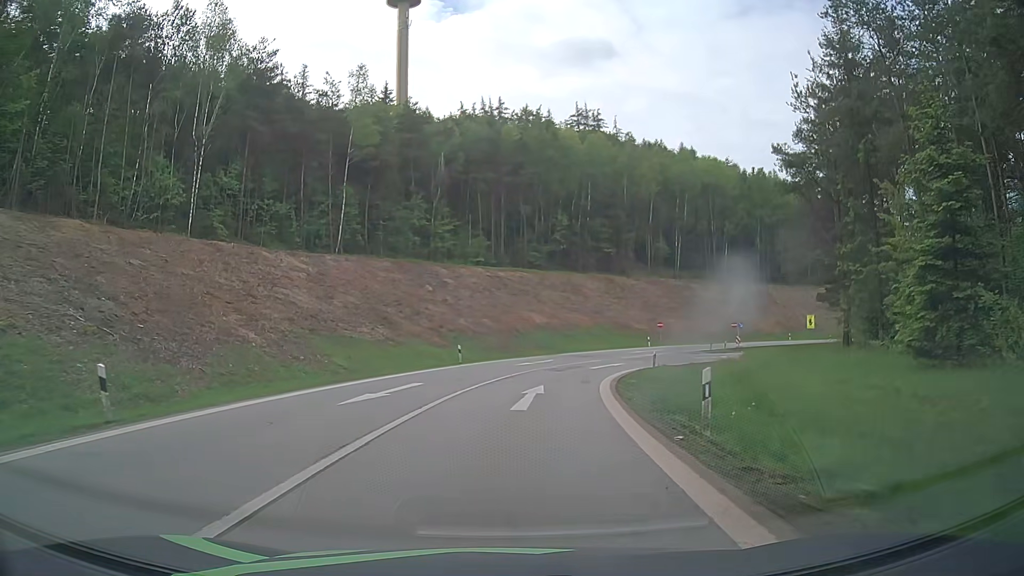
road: motorway_link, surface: asphalt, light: Day
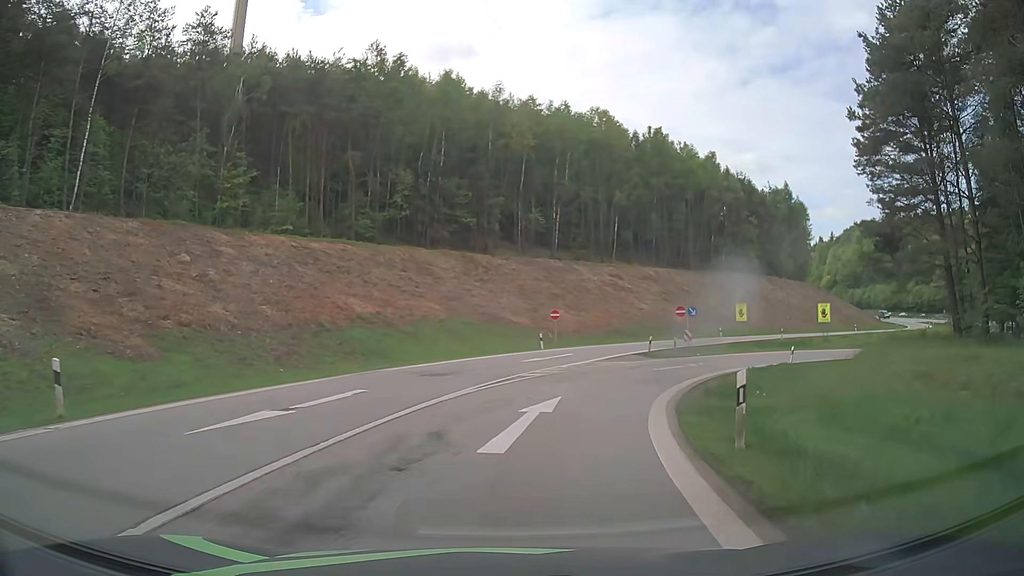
(+2.2, +26.9) m; +12°
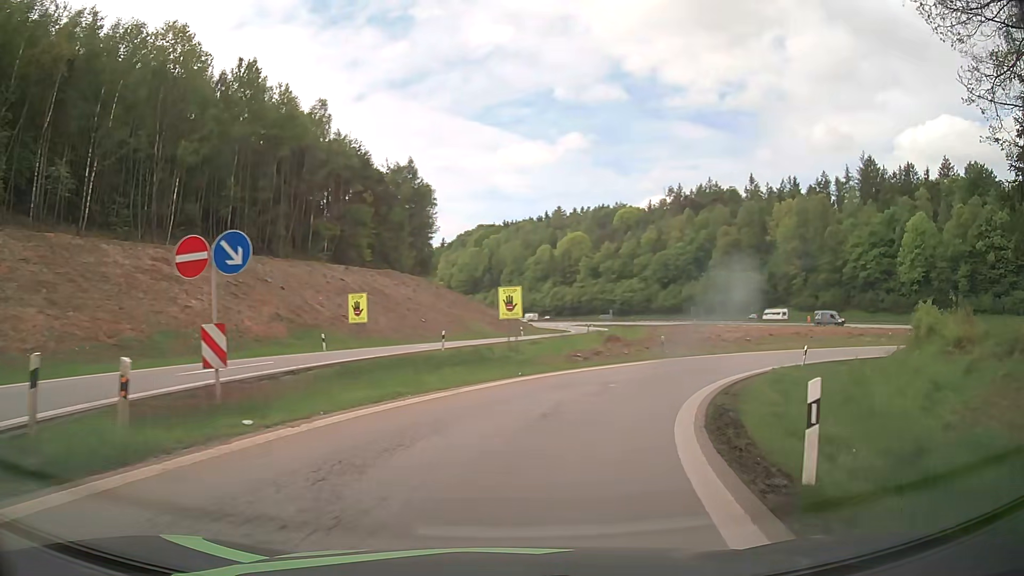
(+8.8, +30.6) m; +34°
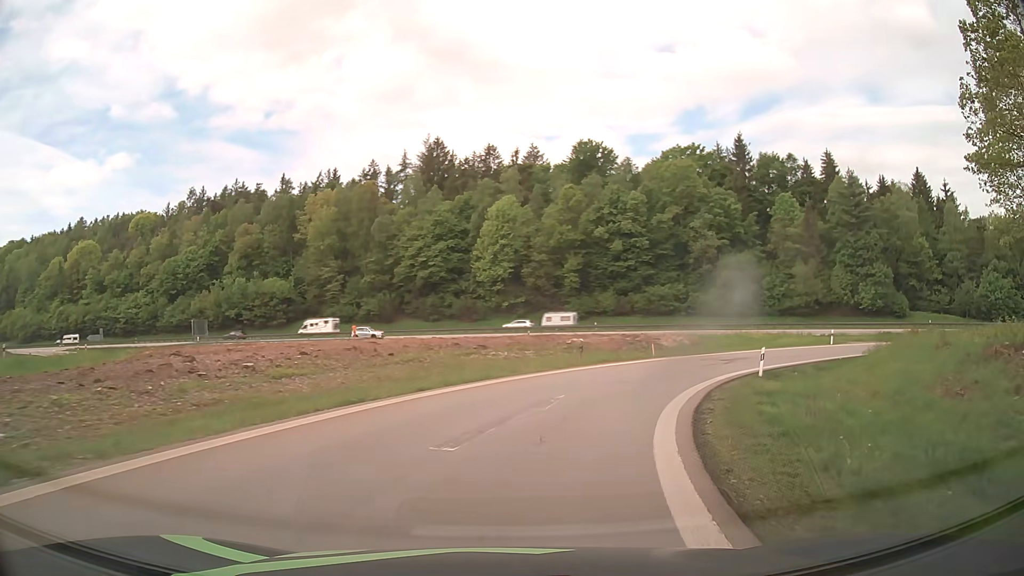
(+11.0, +29.8) m; +40°
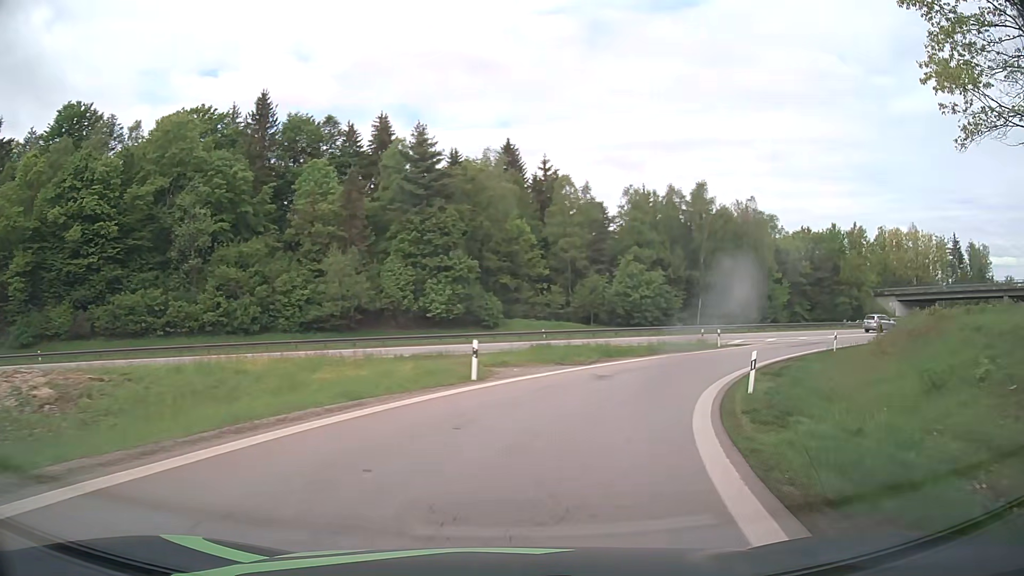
(+11.9, +31.6) m; +41°
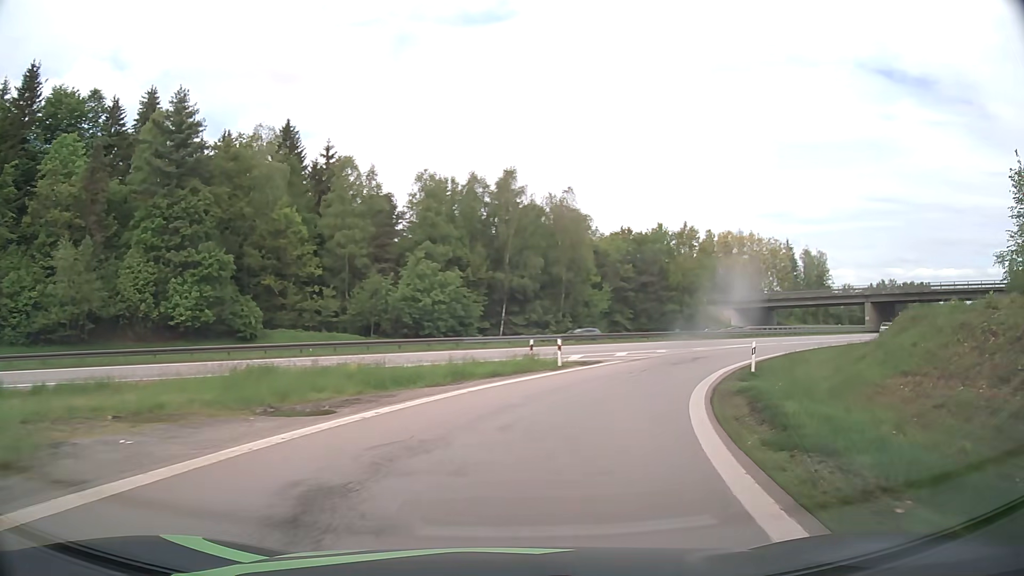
(+2.3, +14.4) m; +18°
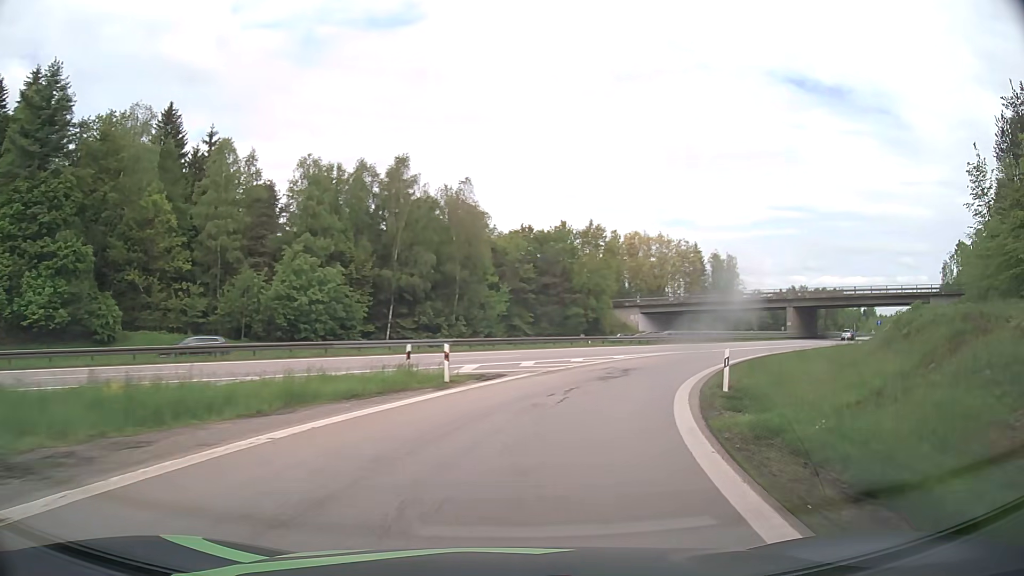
(+0.6, +7.5) m; +8°
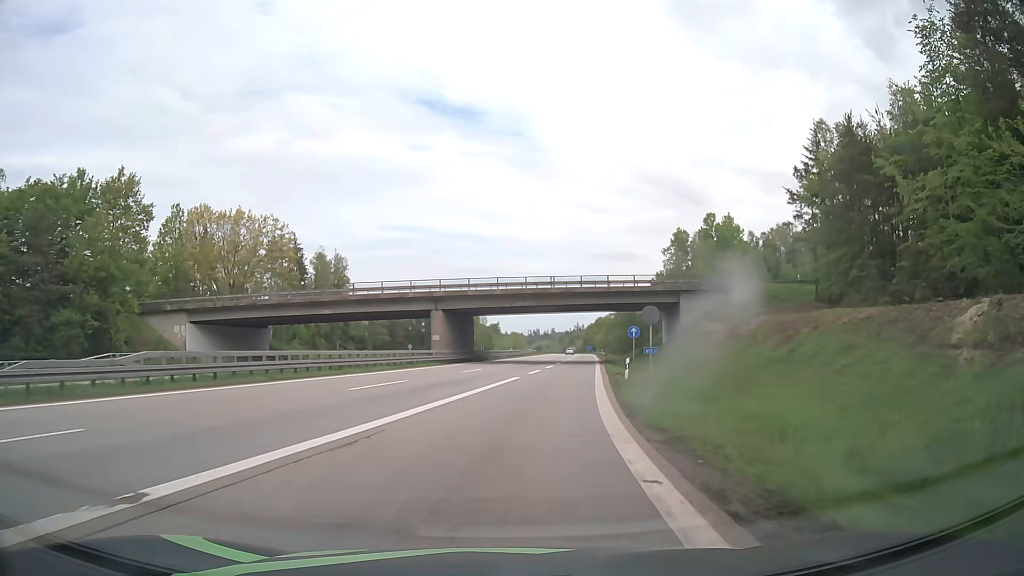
(+13.3, +37.9) m; +34°
(0, +10) (+1, +20) (+2, +30) (+3, +40) (+5, +50) (+6, +60) (+7, +70) (+8, +80) (+9, +89) (+11, +99) m
